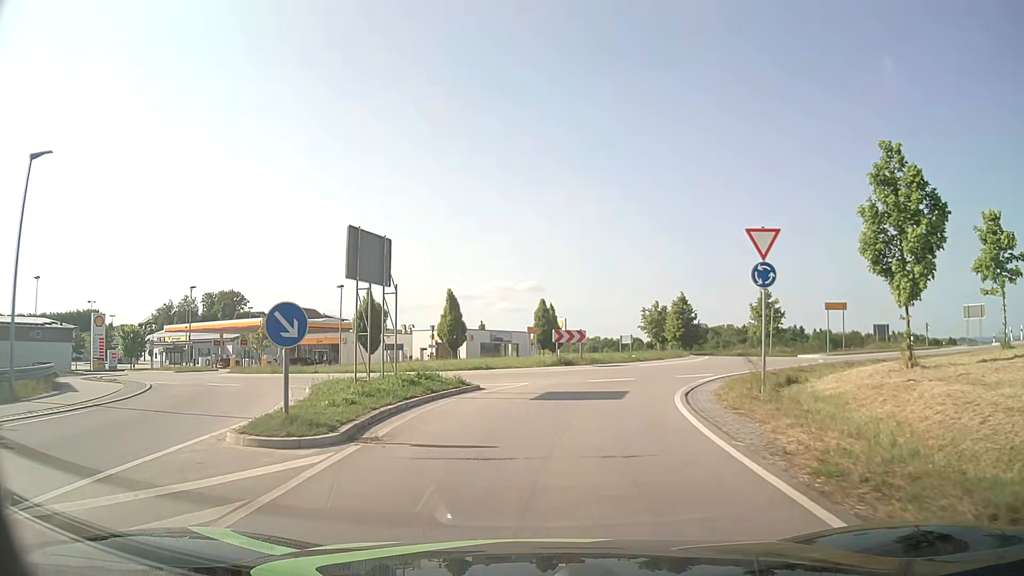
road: tertiary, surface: asphalt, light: Day
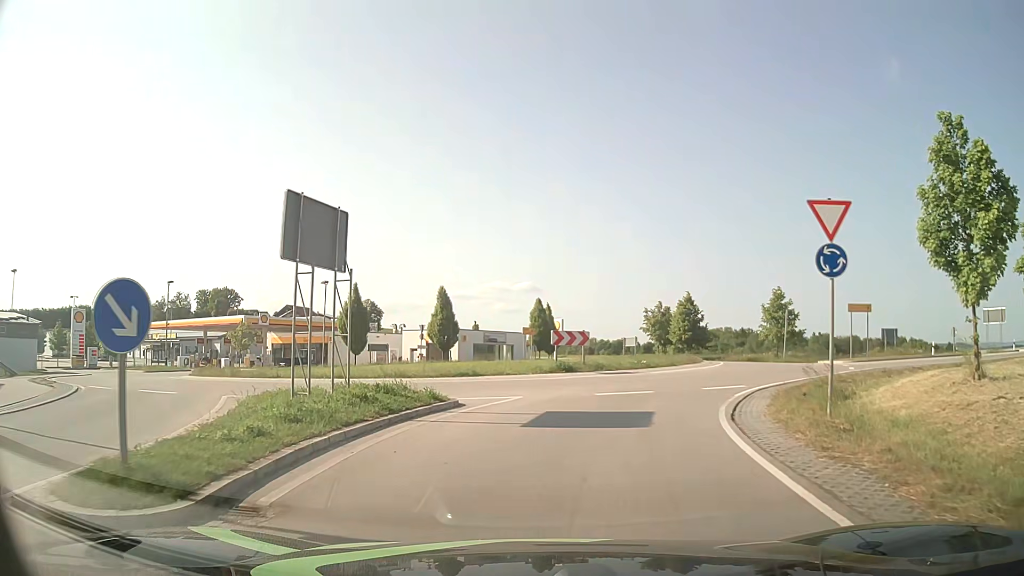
(0.0, +3.7) m; -1°
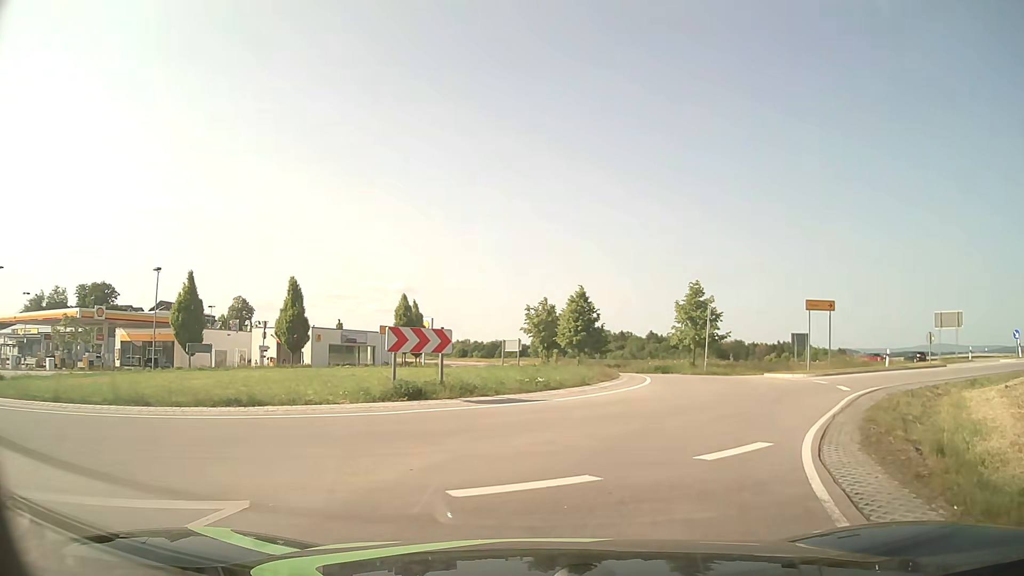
(+0.8, +9.7) m; +12°
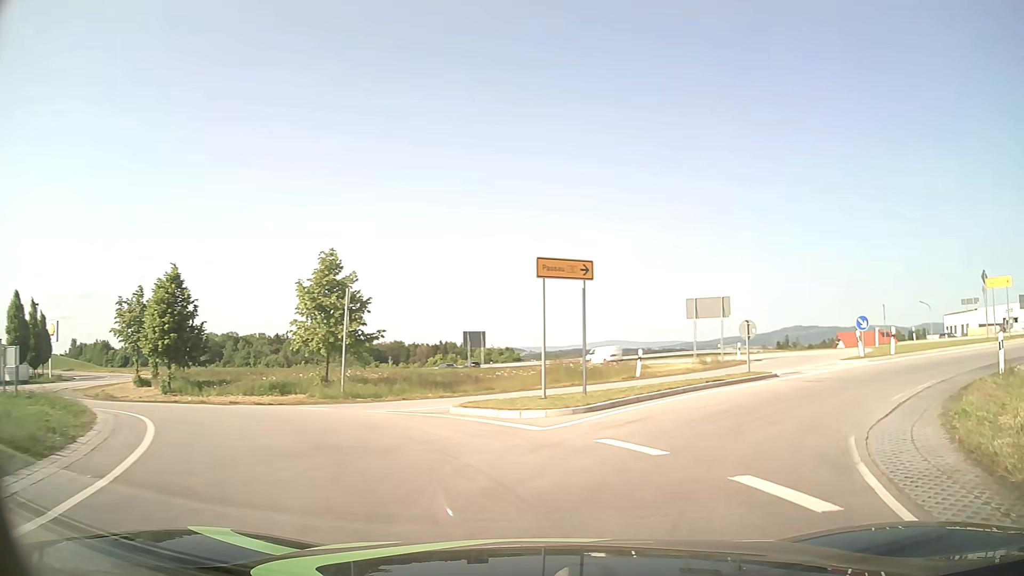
(+3.6, +14.7) m; +29°
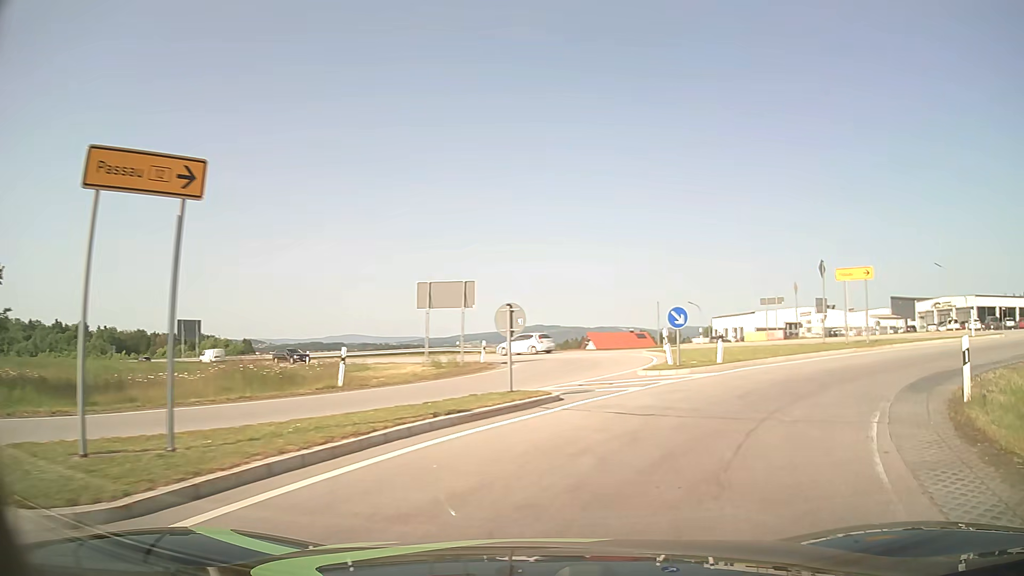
(+1.6, +8.3) m; +22°
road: primary_link
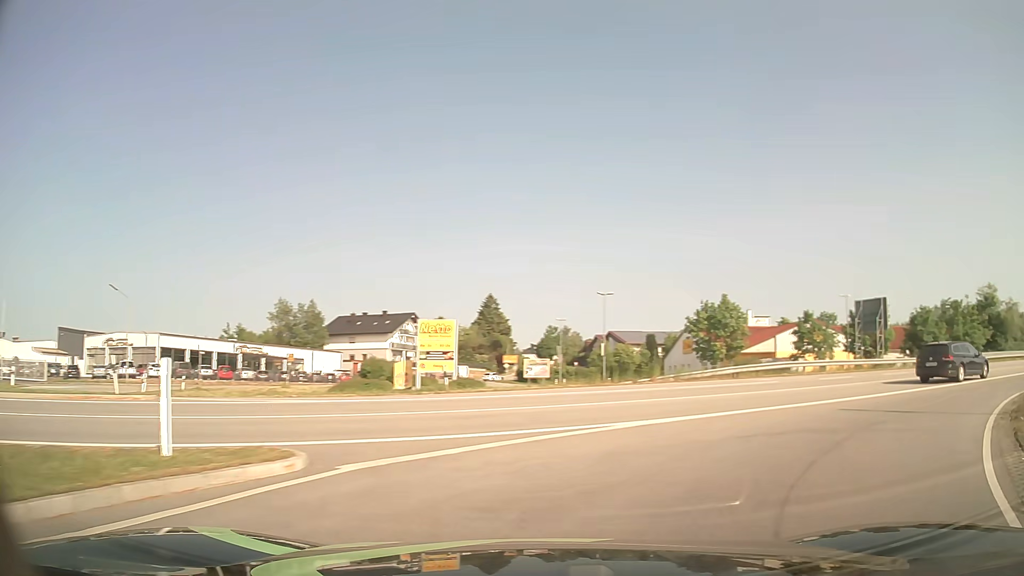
(+11.3, +17.6) m; +72°
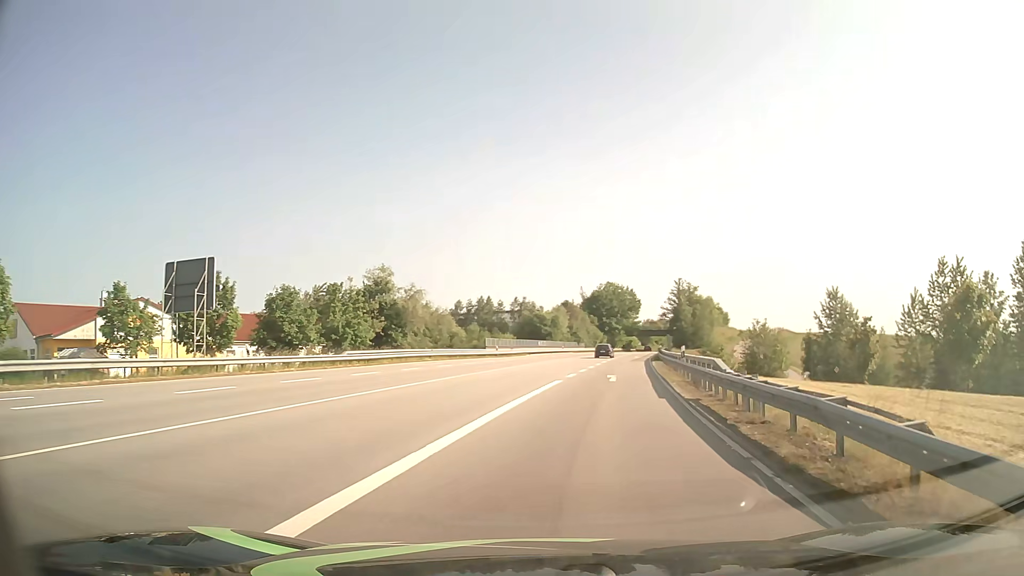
(+9.6, +15.5) m; +54°
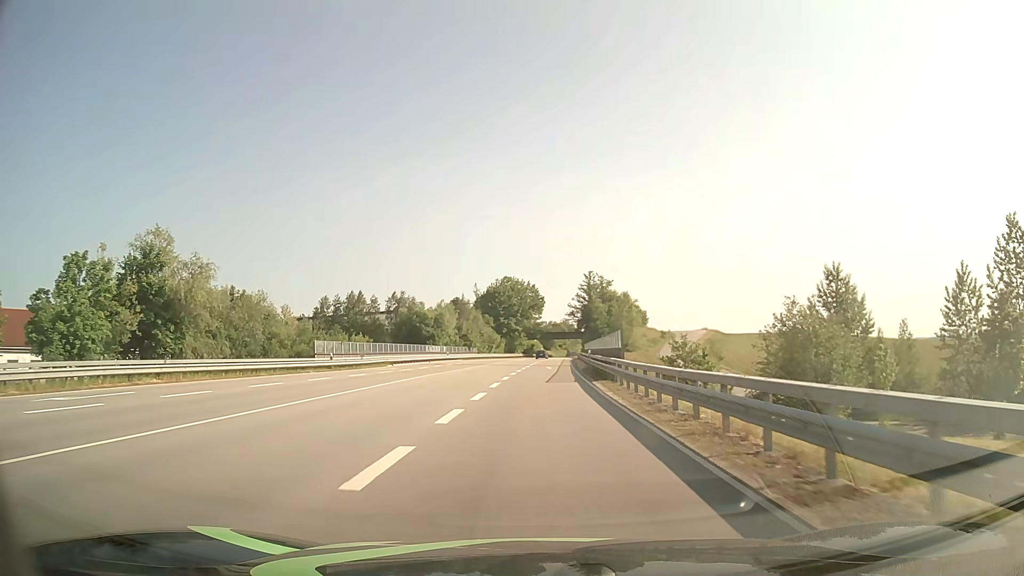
(+2.8, +28.6) m; +8°
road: primary
(0, +10) (0, +20) (0, +30) (0, +40) (+1, +50) (+1, +60) (+1, +70) (+1, +80) (+1, +90) (+1, +100) m
